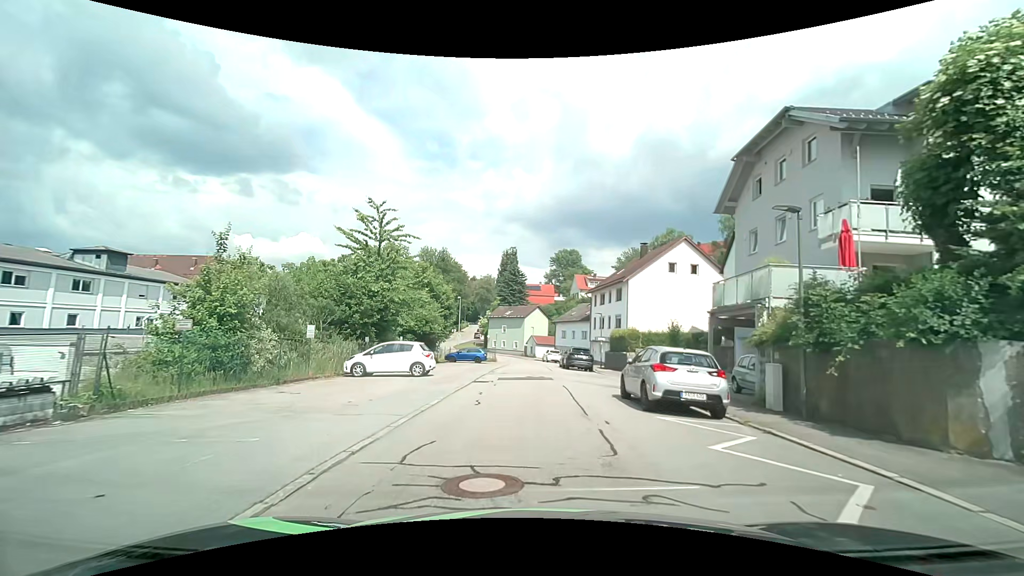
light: Day
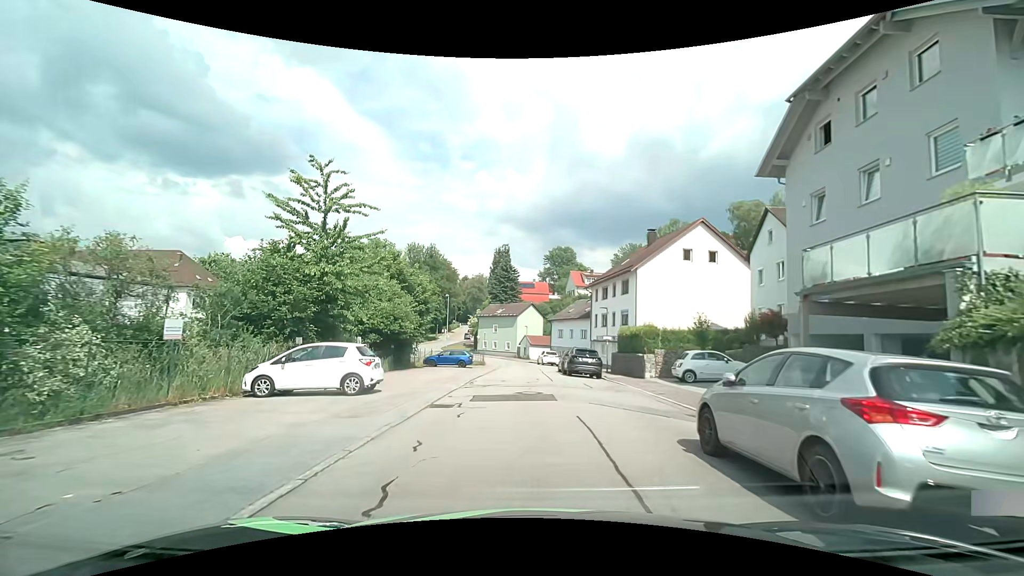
(0.0, +7.1) m; 0°
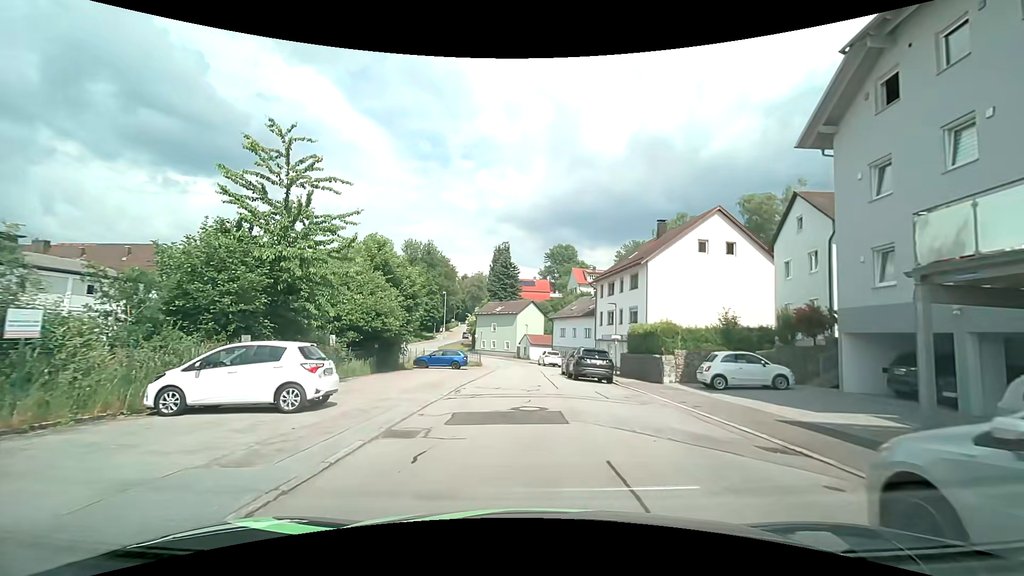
(0.0, +3.7) m; 0°
(0, +10) (0, +20) (0, +30) (-1, +40) (-1, +50) (-2, +60) (-5, +70) (-10, +78) (-17, +86) (-24, +92) m
